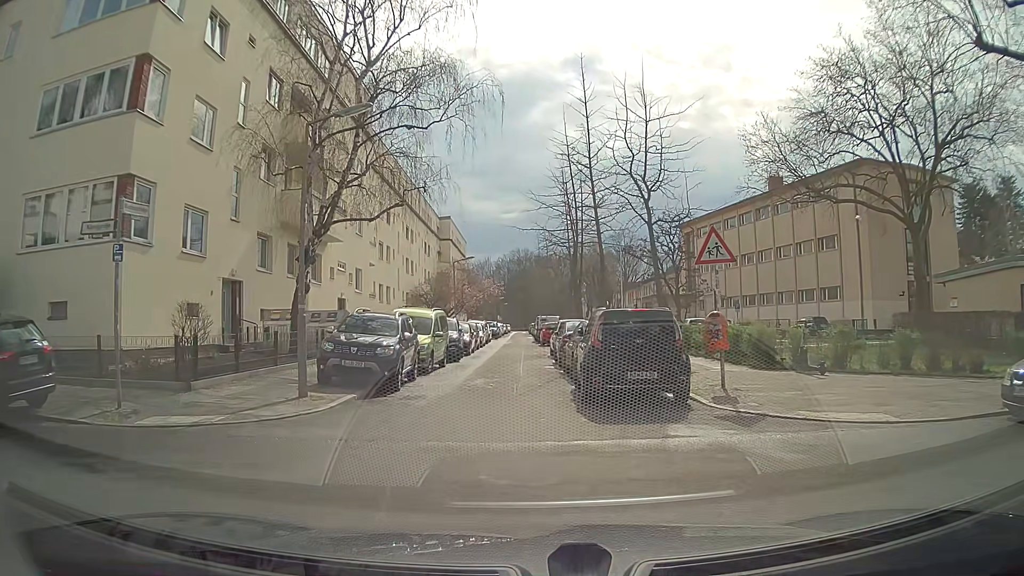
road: residential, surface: asphalt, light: Day
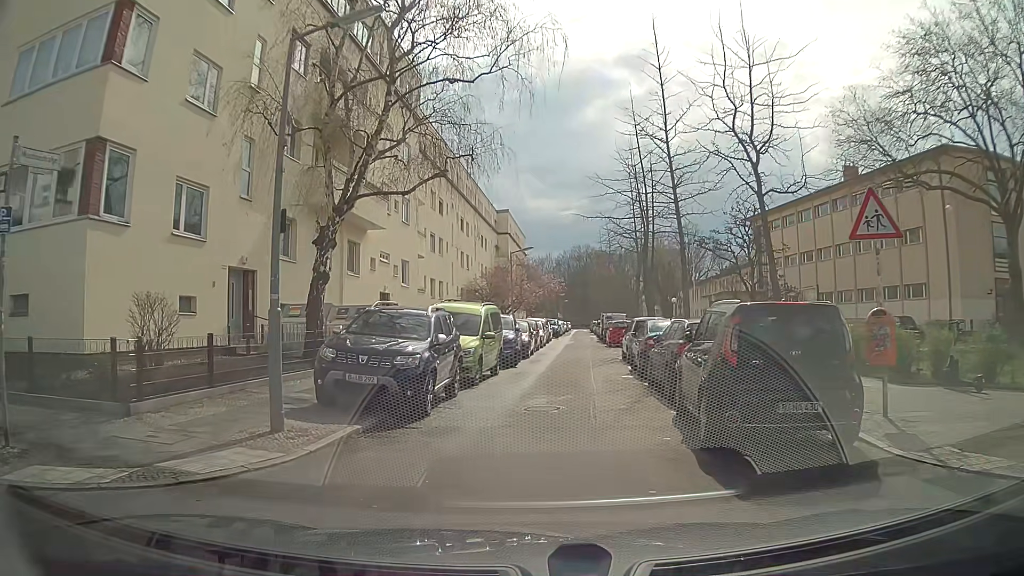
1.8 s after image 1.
(-0.1, +4.3) m; -4°
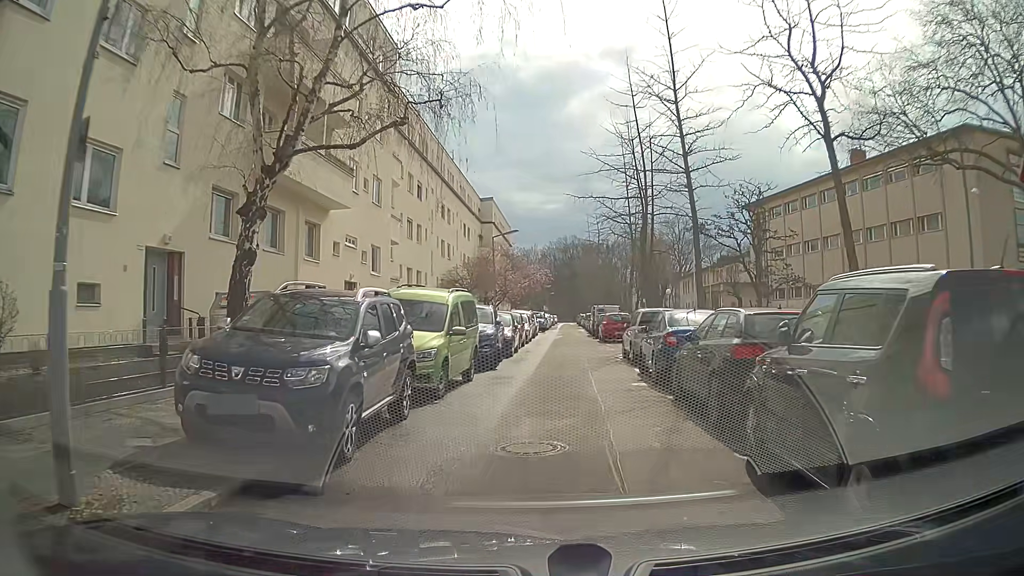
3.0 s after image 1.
(0.0, +4.1) m; +1°
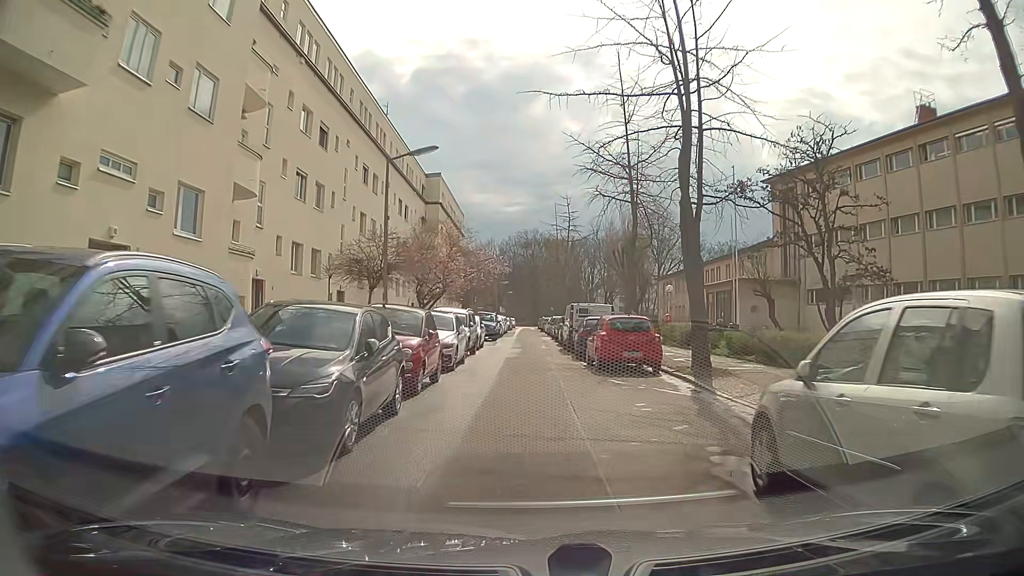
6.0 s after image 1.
(+0.9, +16.4) m; +4°
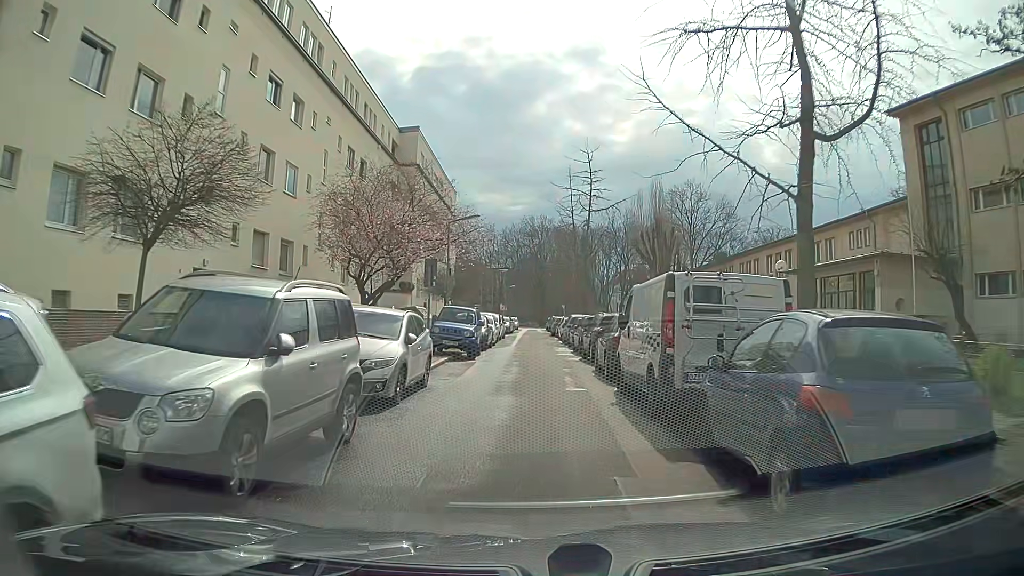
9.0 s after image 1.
(-0.2, +18.3) m; -1°
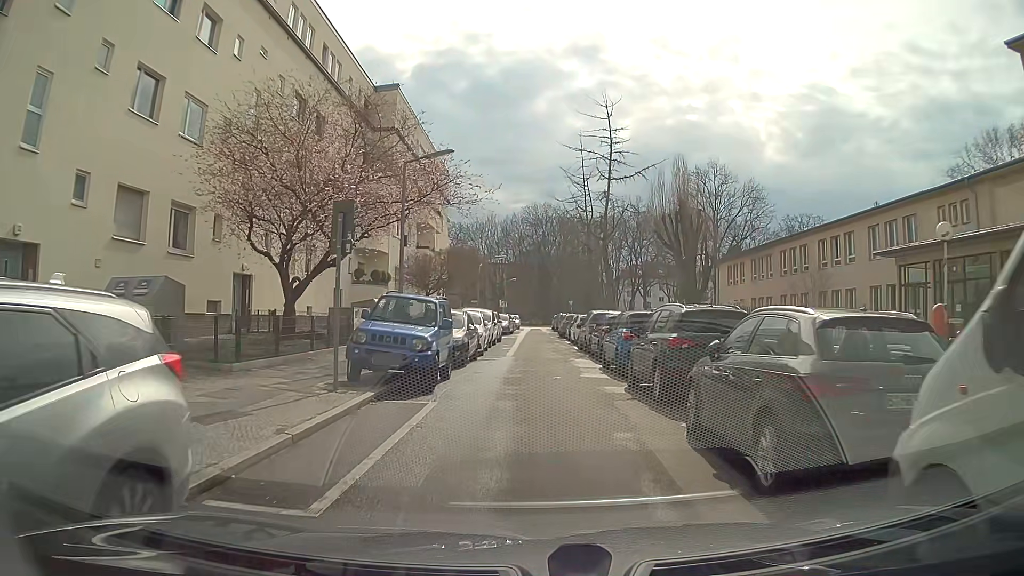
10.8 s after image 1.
(-0.1, +10.1) m; -1°
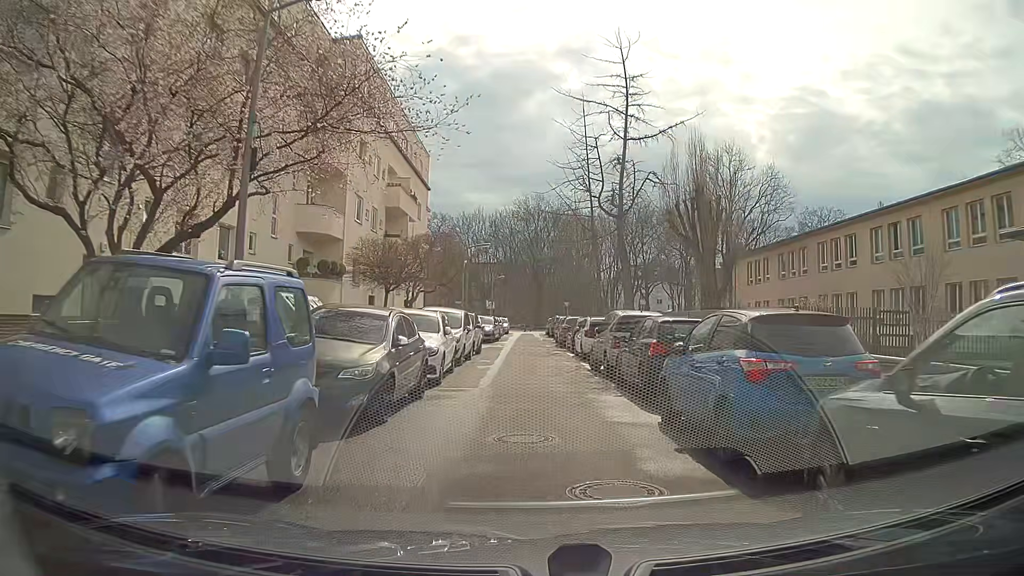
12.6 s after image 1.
(+0.1, +9.0) m; +1°
